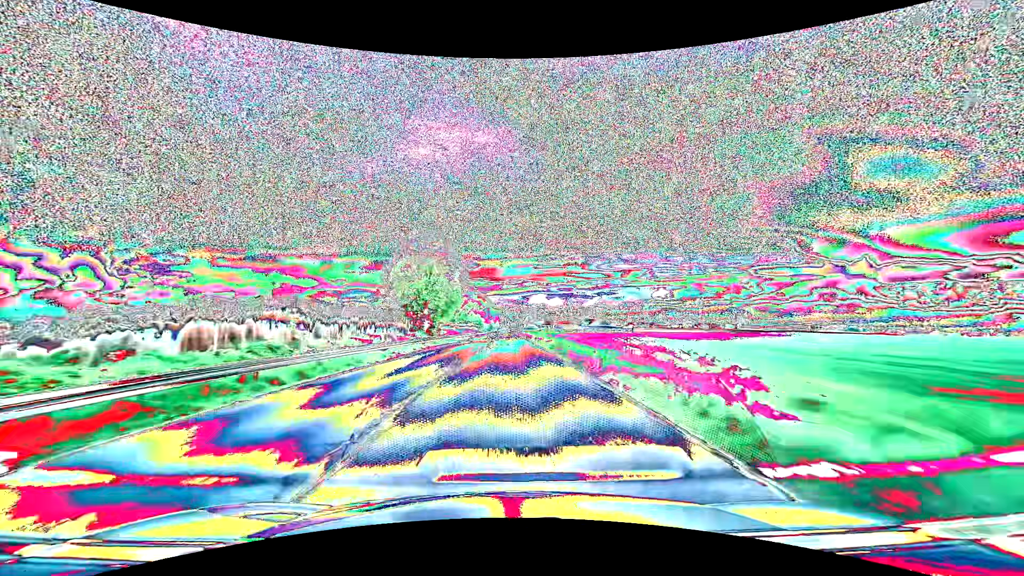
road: primary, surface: asphalt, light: Day
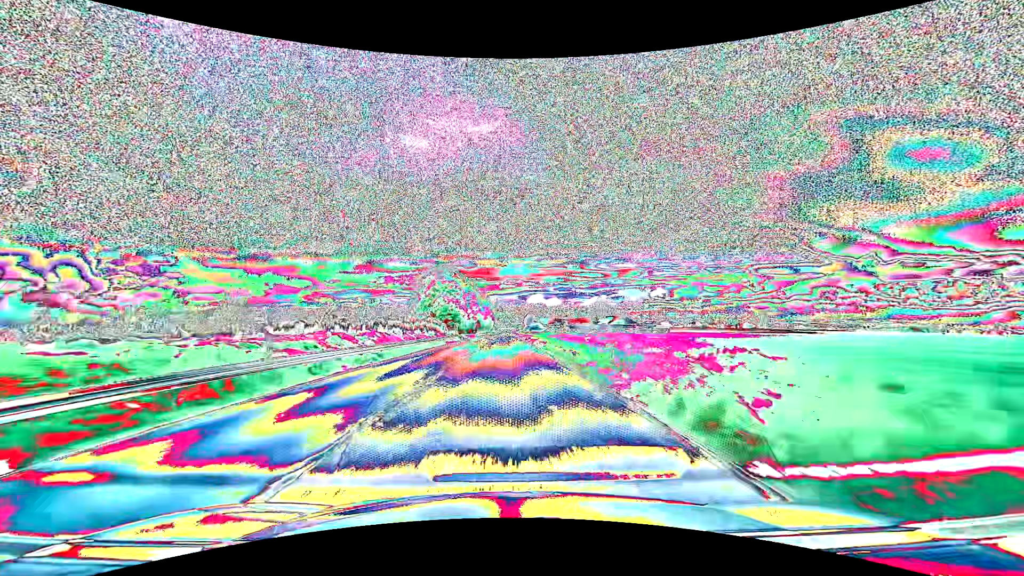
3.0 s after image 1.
(0.0, +79.3) m; 0°
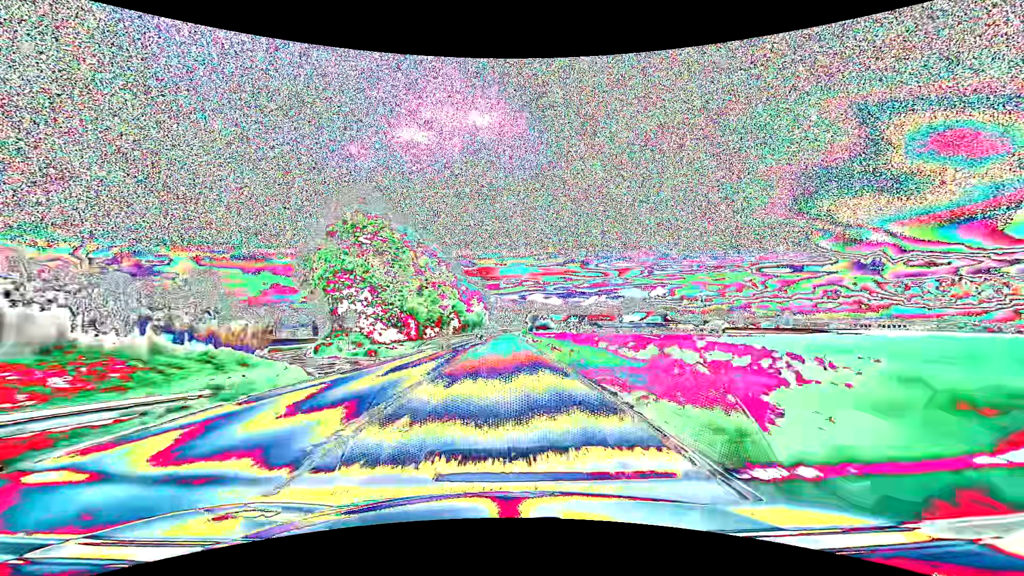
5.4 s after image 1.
(+0.1, +63.4) m; 0°
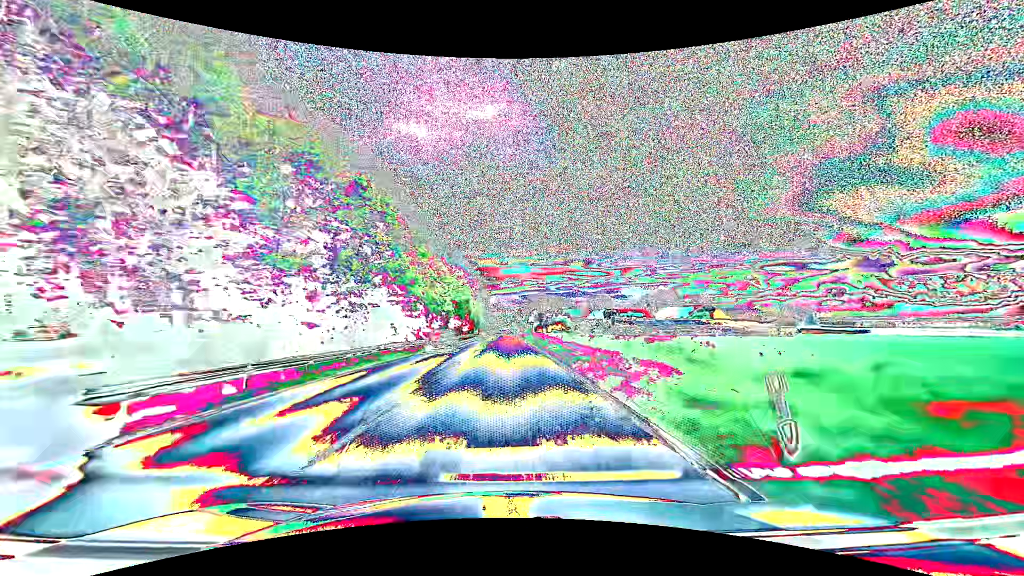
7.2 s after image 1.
(-0.1, +47.5) m; 0°
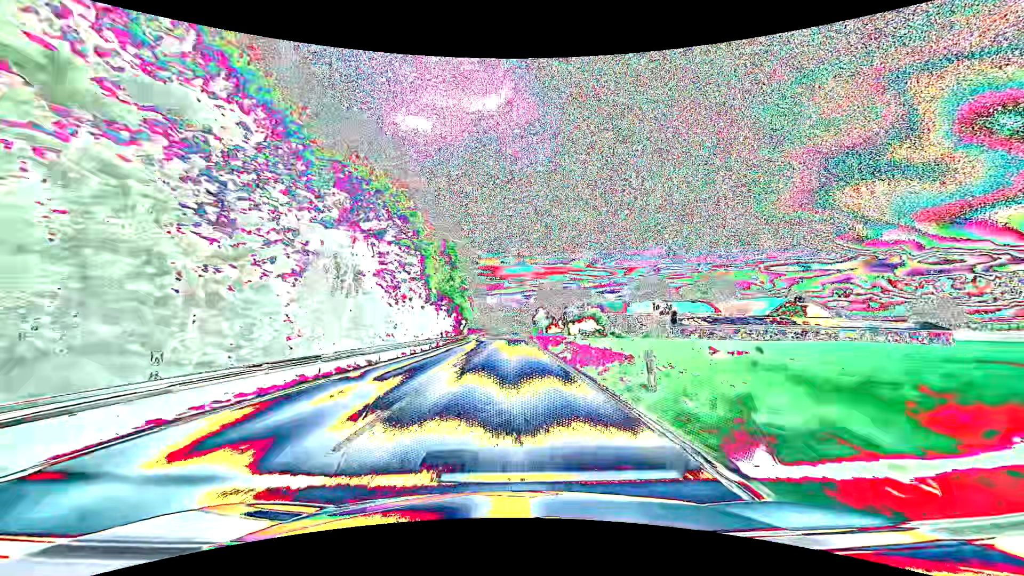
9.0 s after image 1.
(-0.3, +47.5) m; 0°
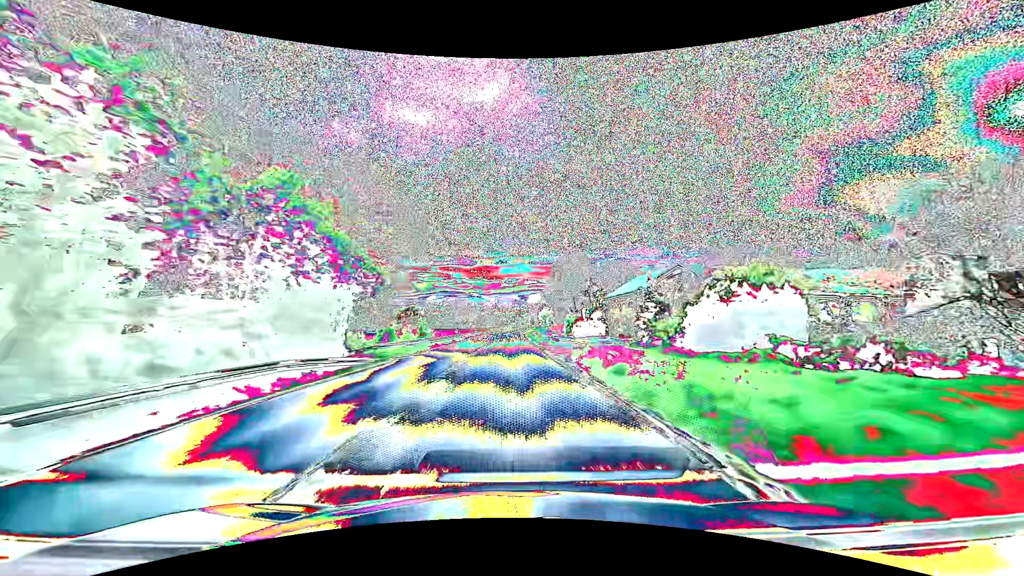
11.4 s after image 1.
(+0.1, +63.3) m; 0°
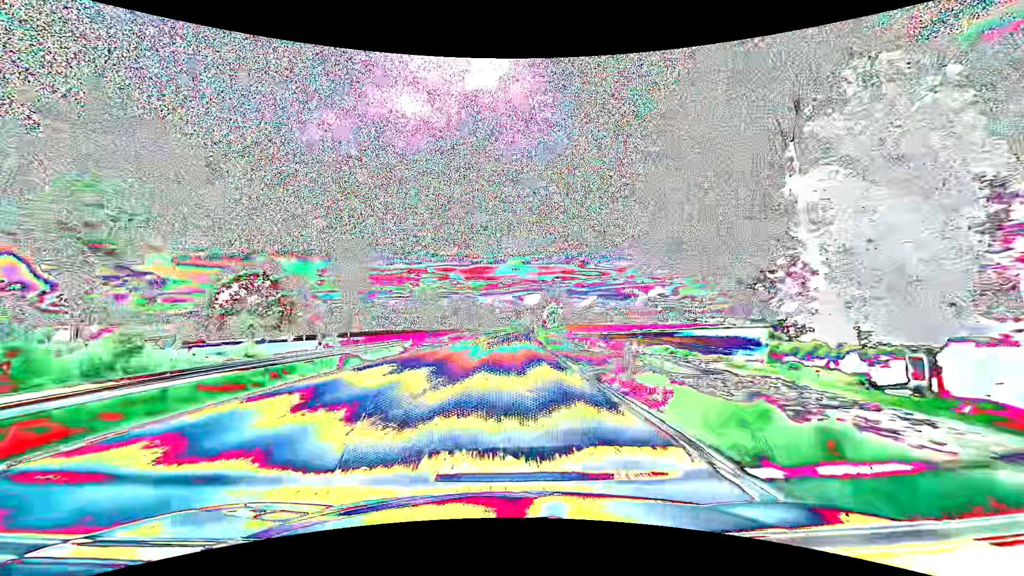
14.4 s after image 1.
(+0.3, +78.9) m; +1°
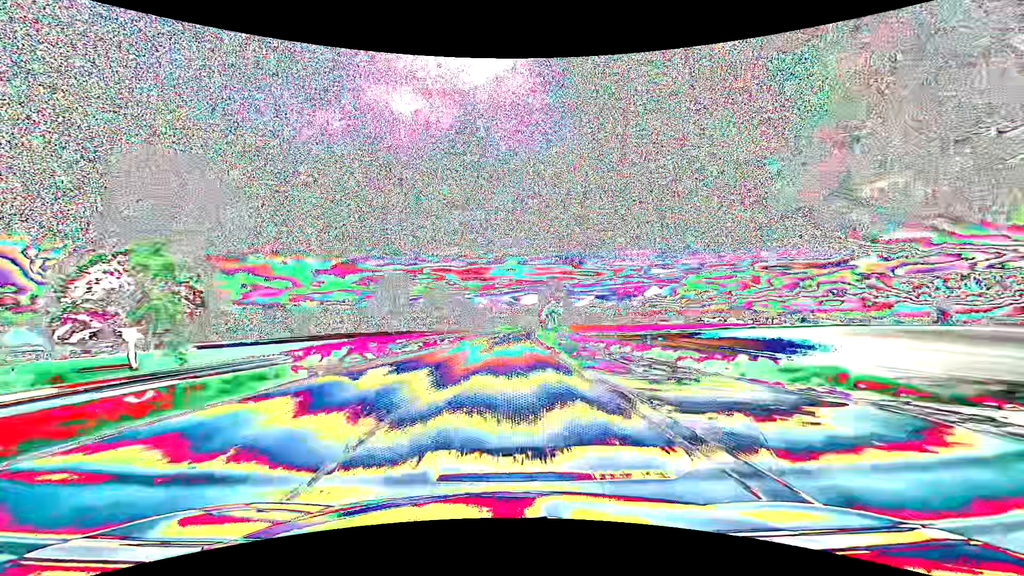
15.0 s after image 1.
(0.0, +15.8) m; 0°
(0, +10) (0, +20) (0, +30) (0, +40) (+1, +50) (+1, +60) (+1, +70) (+2, +80) (+2, +90) (+3, +100) m
